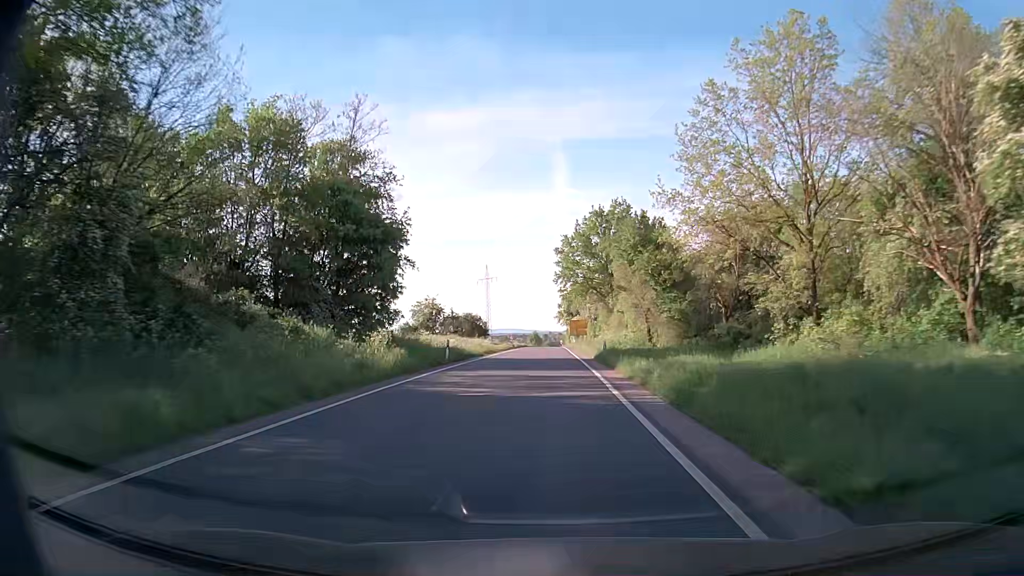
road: secondary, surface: asphalt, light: Day
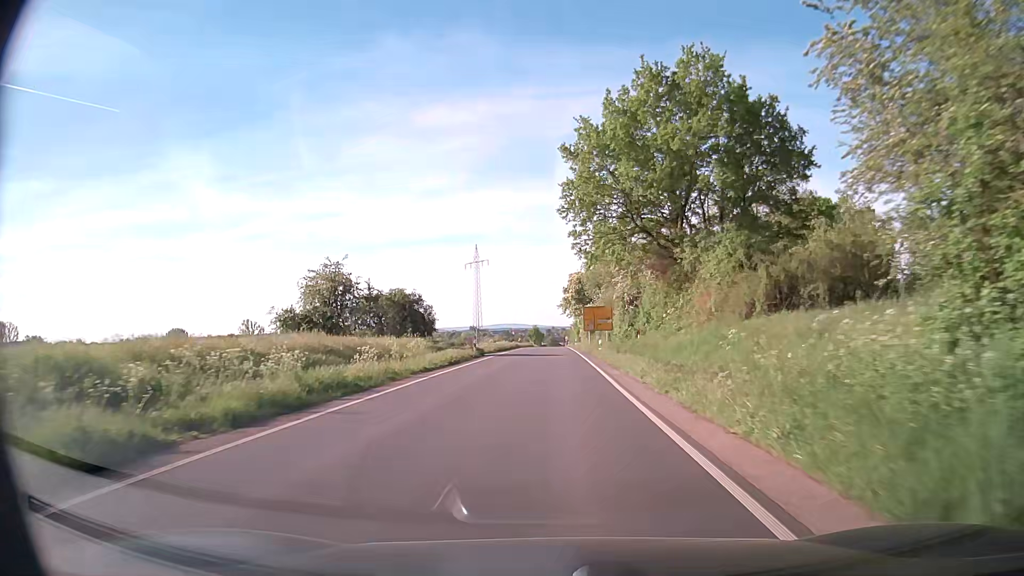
(-0.2, +40.0) m; 0°
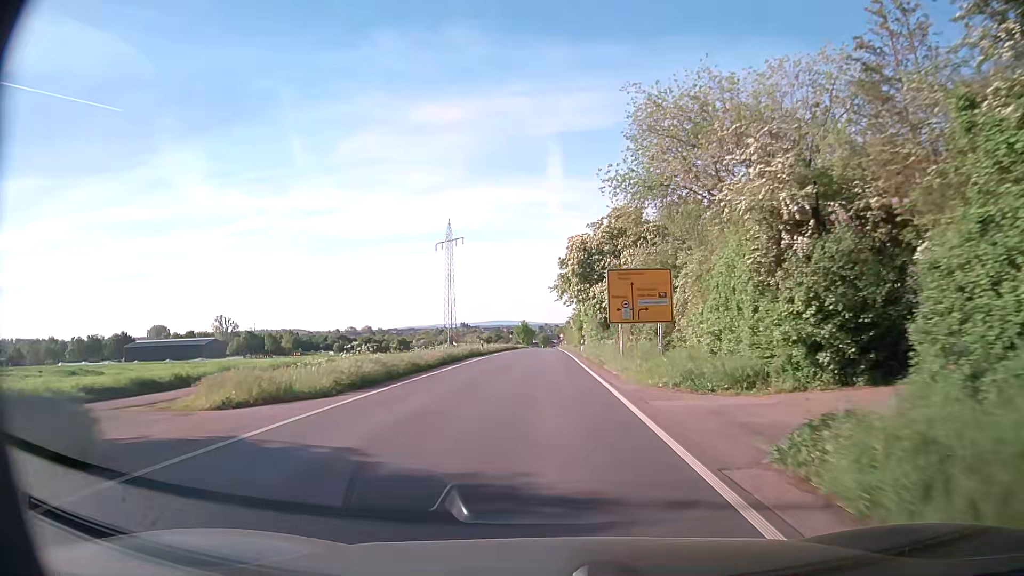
(+0.1, +38.9) m; 0°
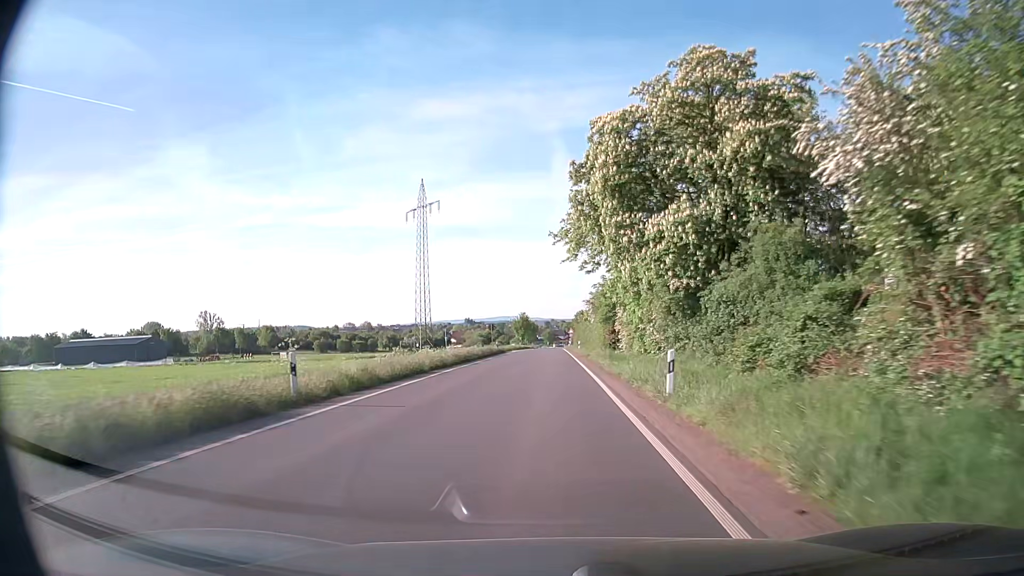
(+0.3, +38.0) m; 0°
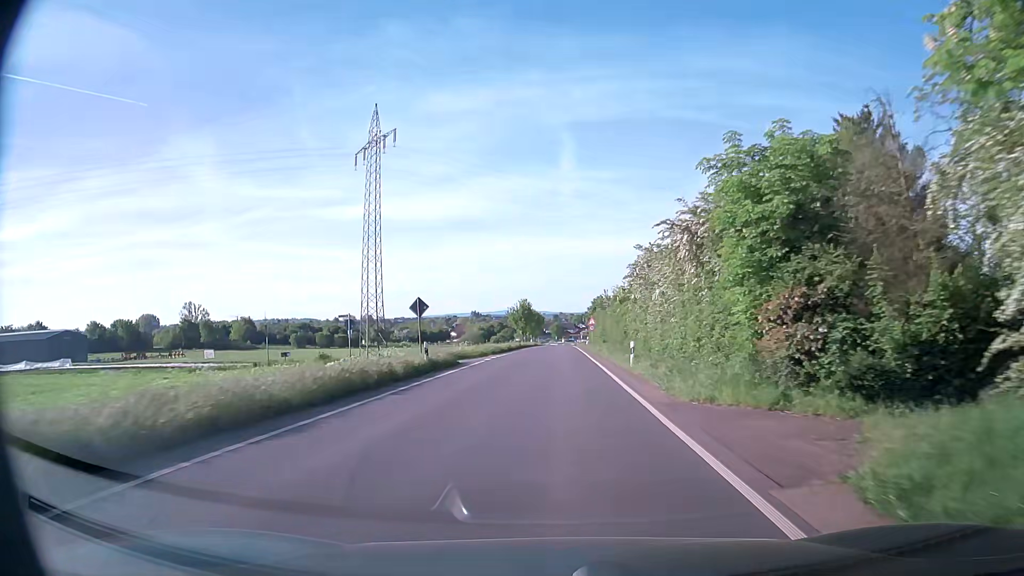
(-0.4, +37.6) m; -1°
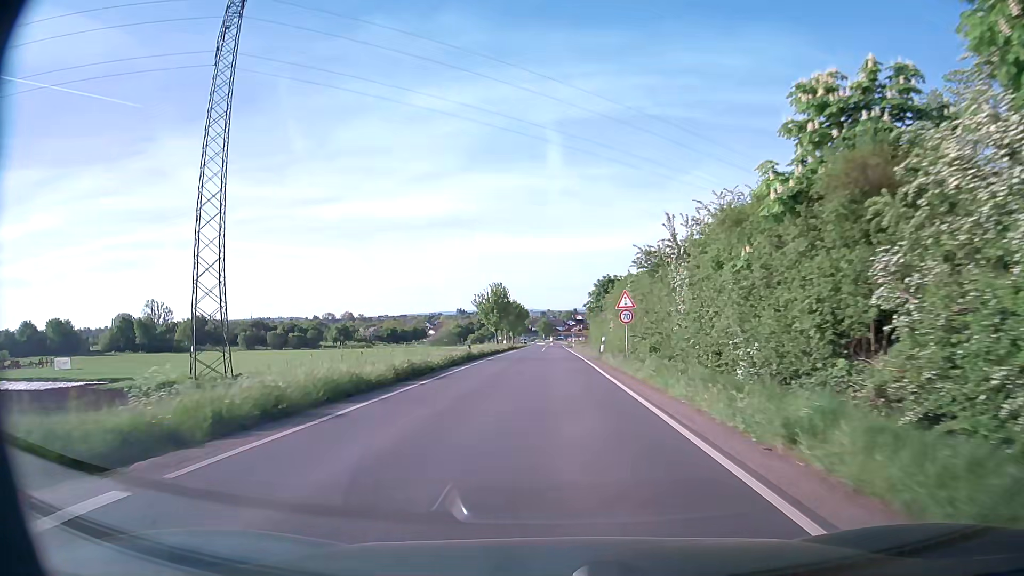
(+0.2, +37.5) m; +1°
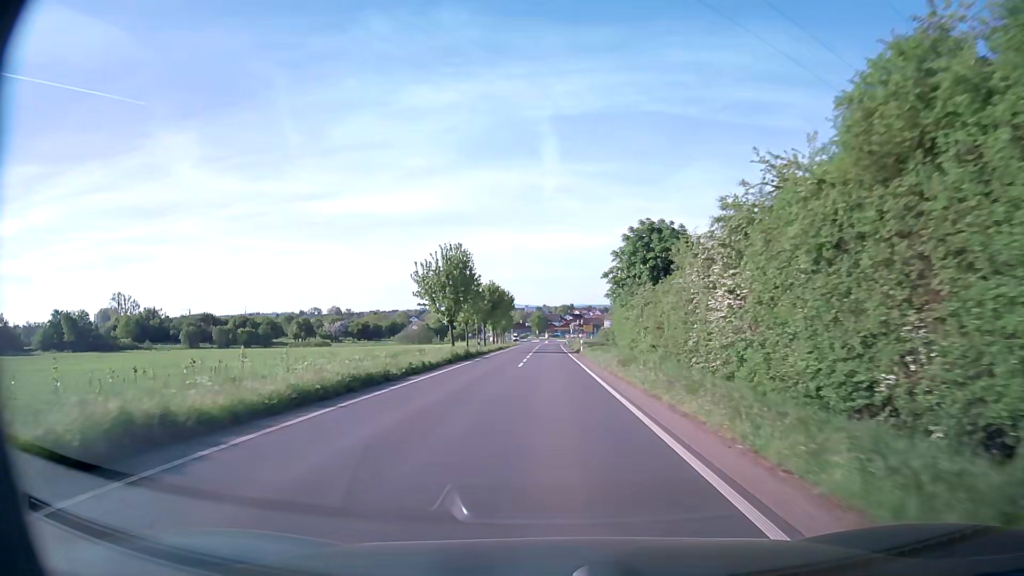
(+0.2, +37.6) m; 0°
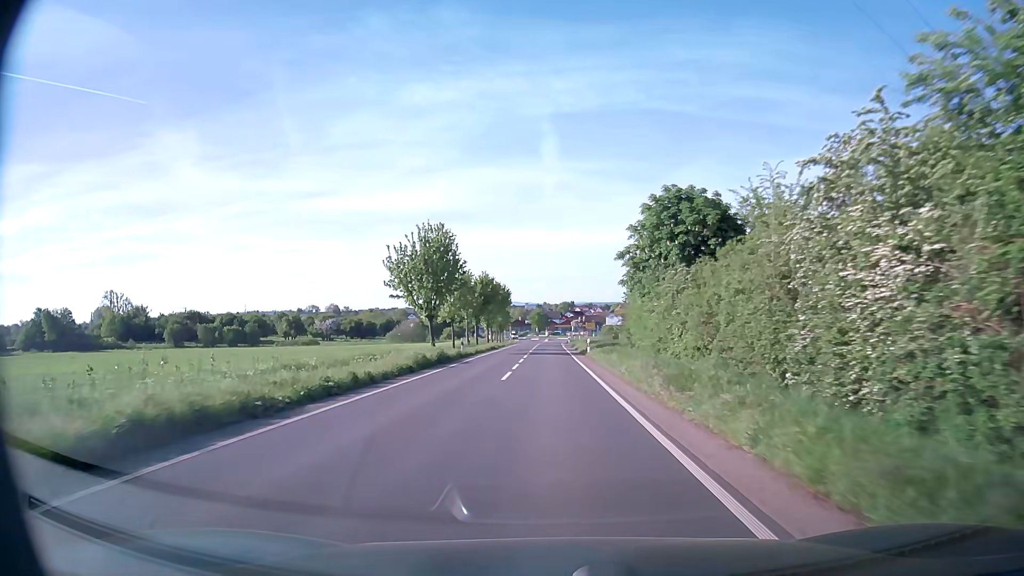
(0.0, +9.5) m; 0°
(0, +10) (0, +20) (0, +30) (0, +40) (0, +50) (0, +60) (0, +70) (0, +80) (0, +90) (0, +100) m
